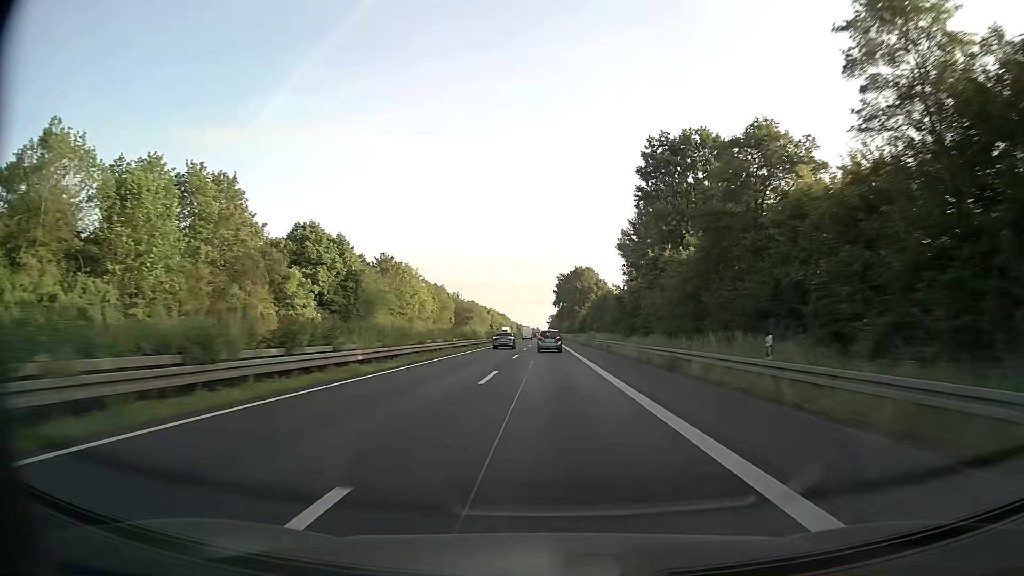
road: trunk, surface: asphalt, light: Day
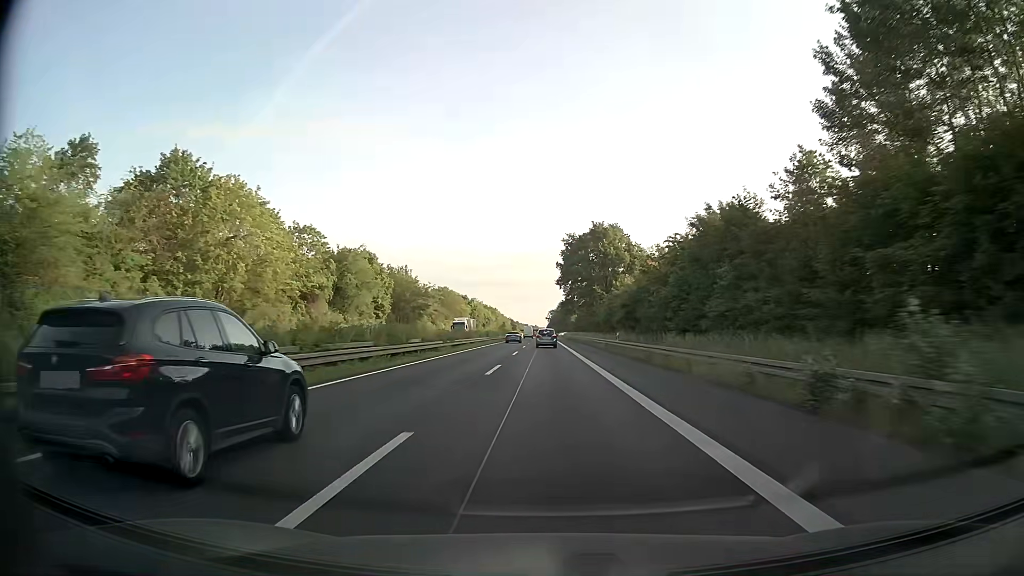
(-0.1, +69.0) m; 0°
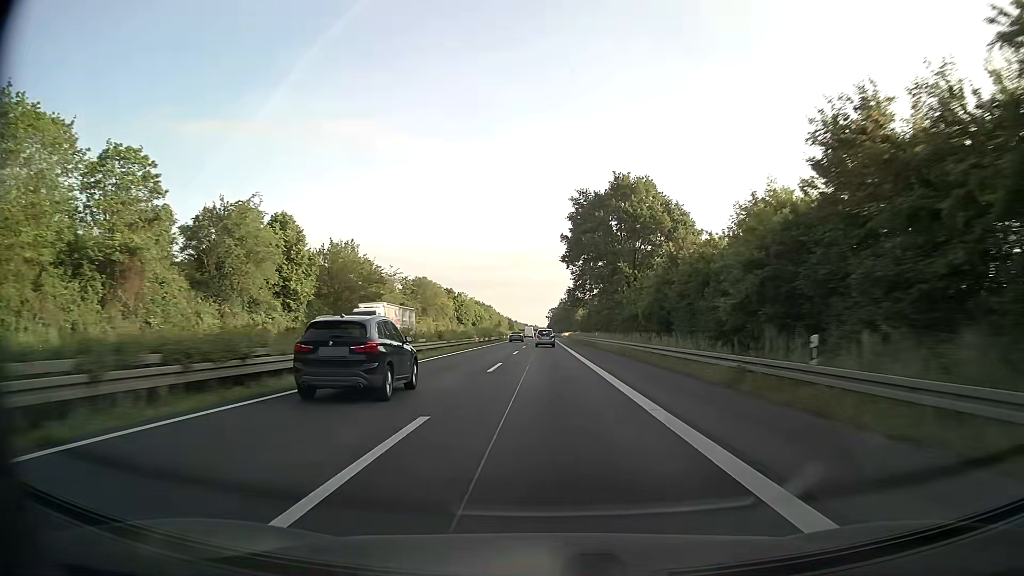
(0.0, +34.5) m; 0°
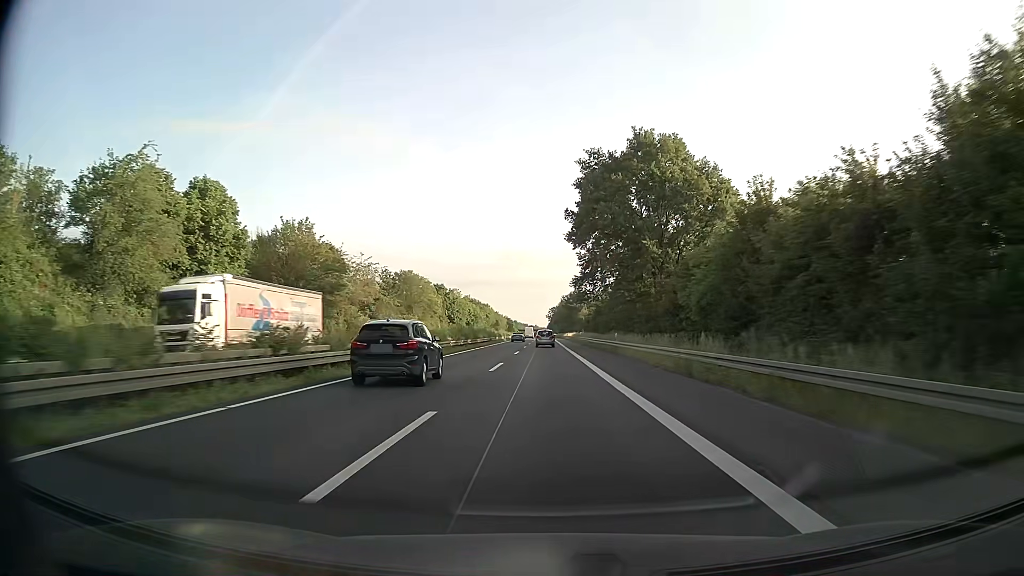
(0.0, +17.3) m; 0°
